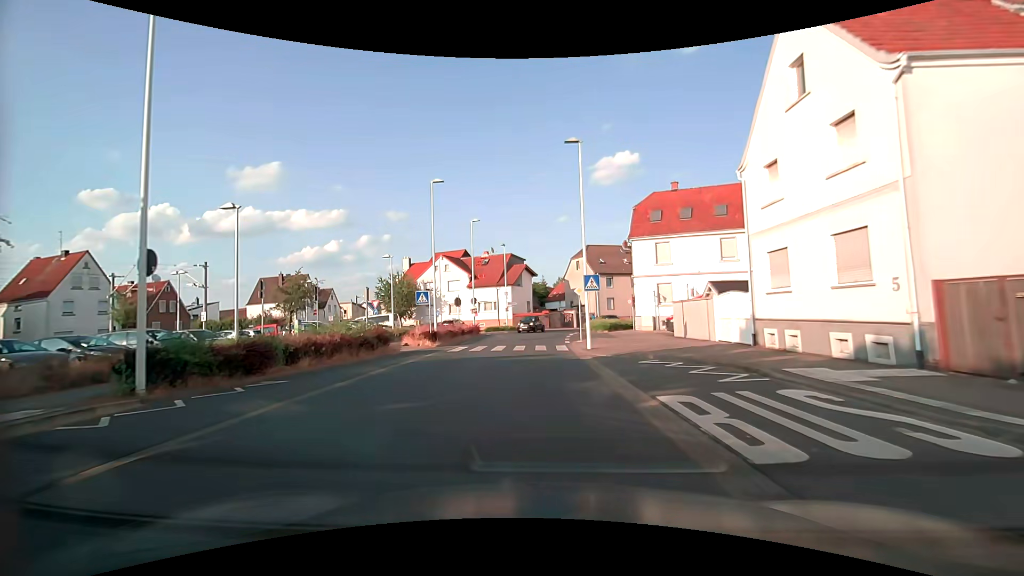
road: tertiary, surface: asphalt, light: Day
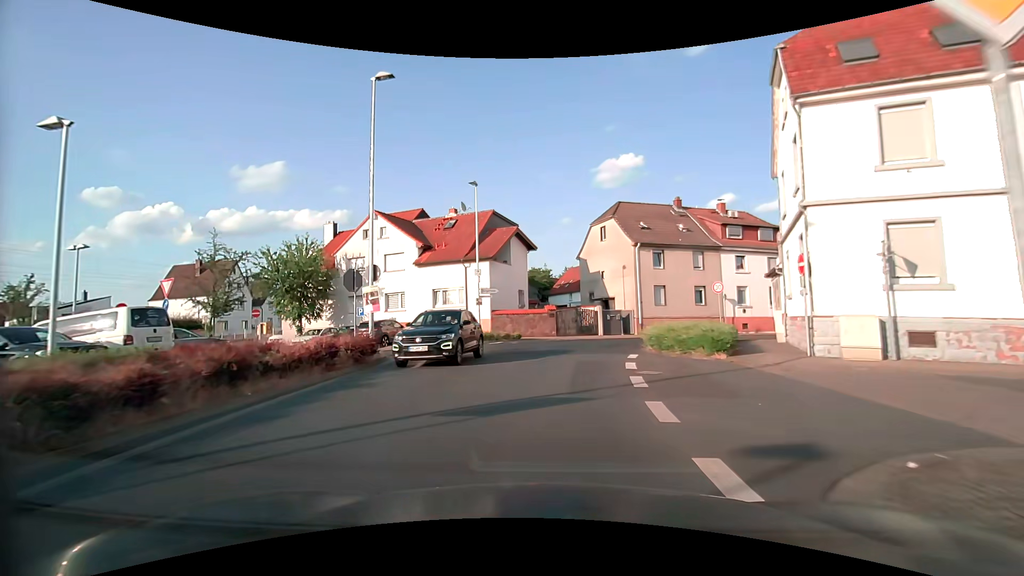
(-0.4, +25.6) m; -1°
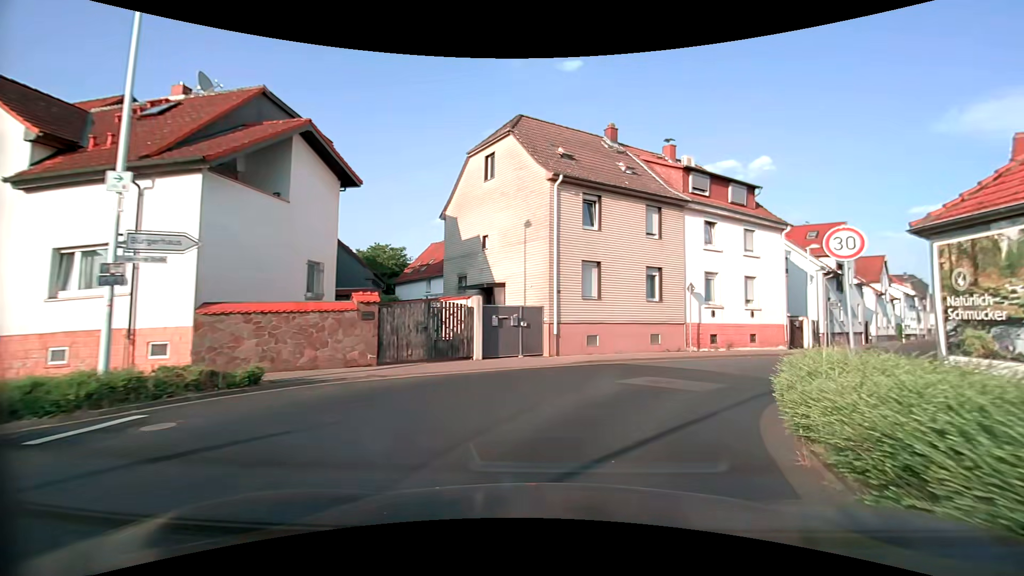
(+1.4, +19.2) m; +14°
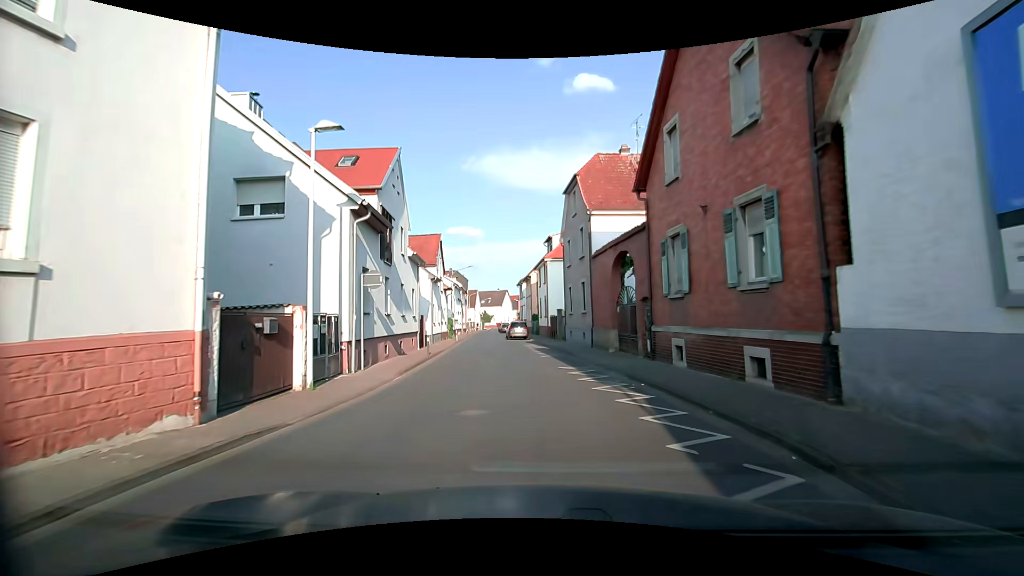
(+10.2, +19.7) m; +47°
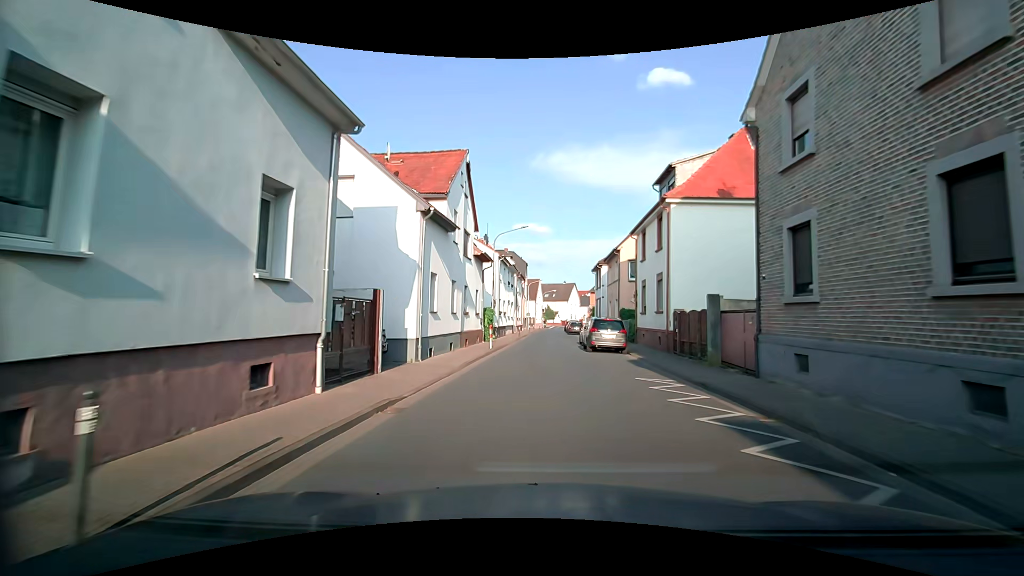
(-1.8, +20.5) m; -8°
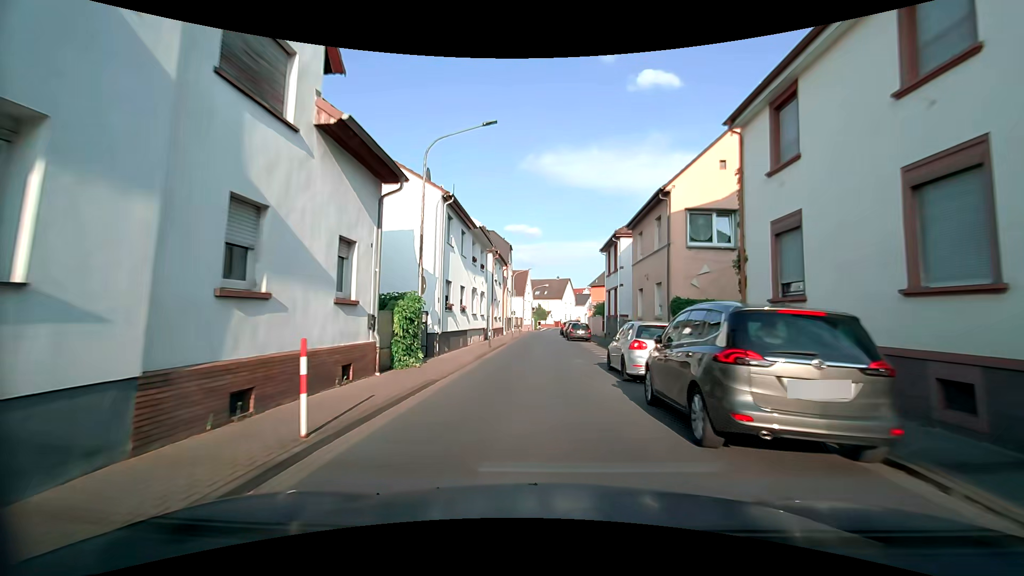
(+0.1, +17.8) m; +1°
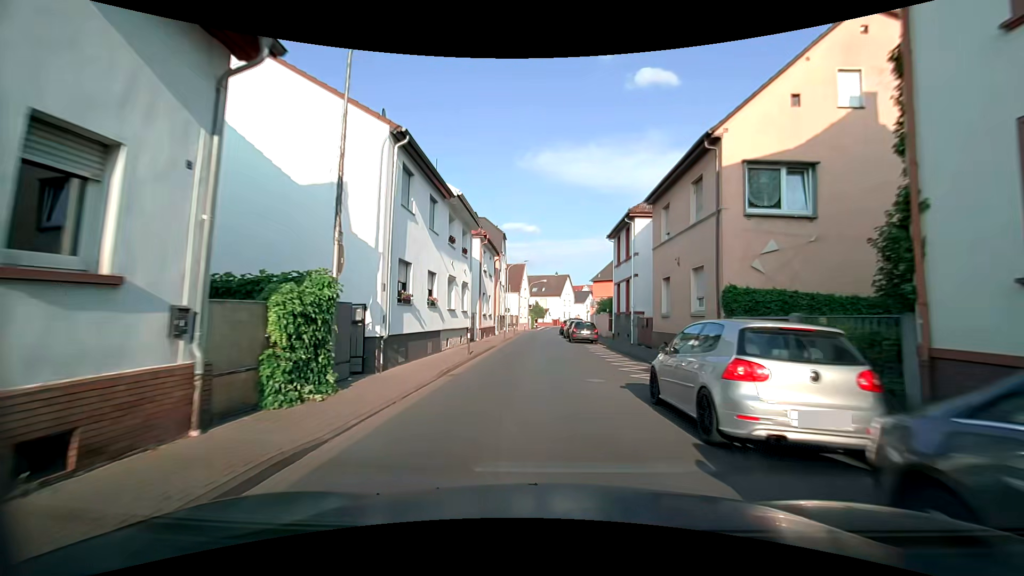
(0.0, +6.2) m; 0°
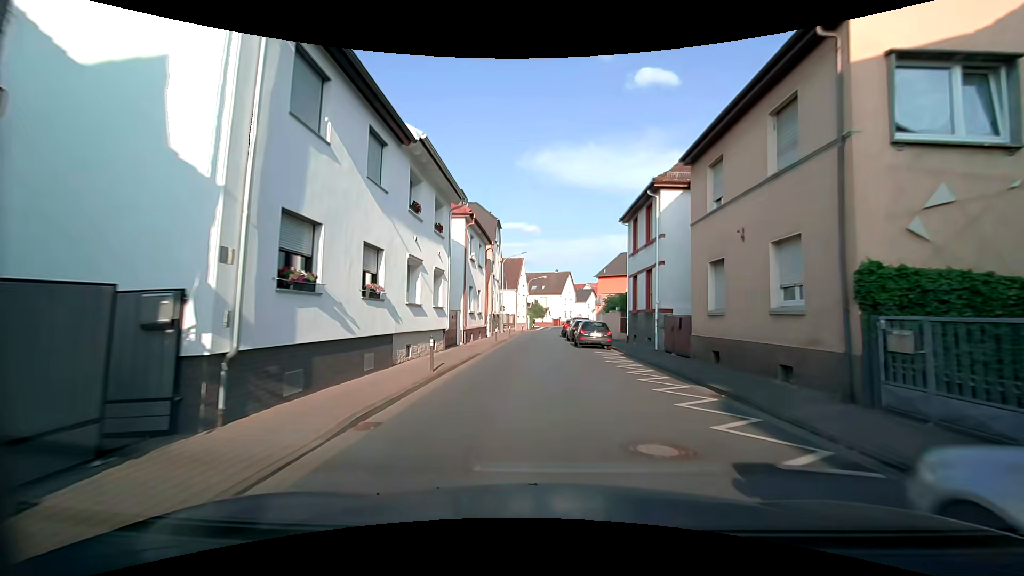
(0.0, +6.1) m; 0°
